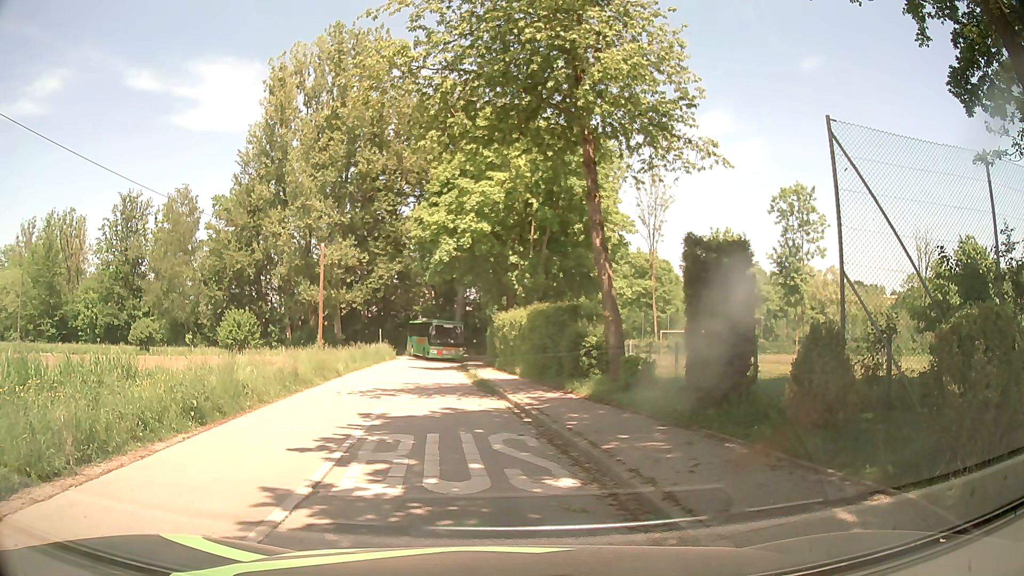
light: Day
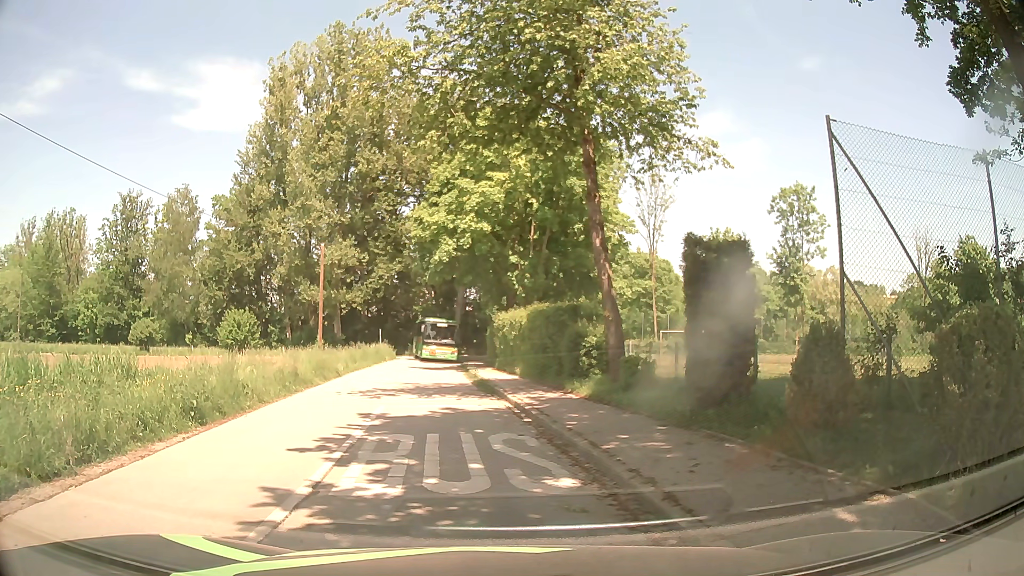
(0.0, 0.0) m; 0°
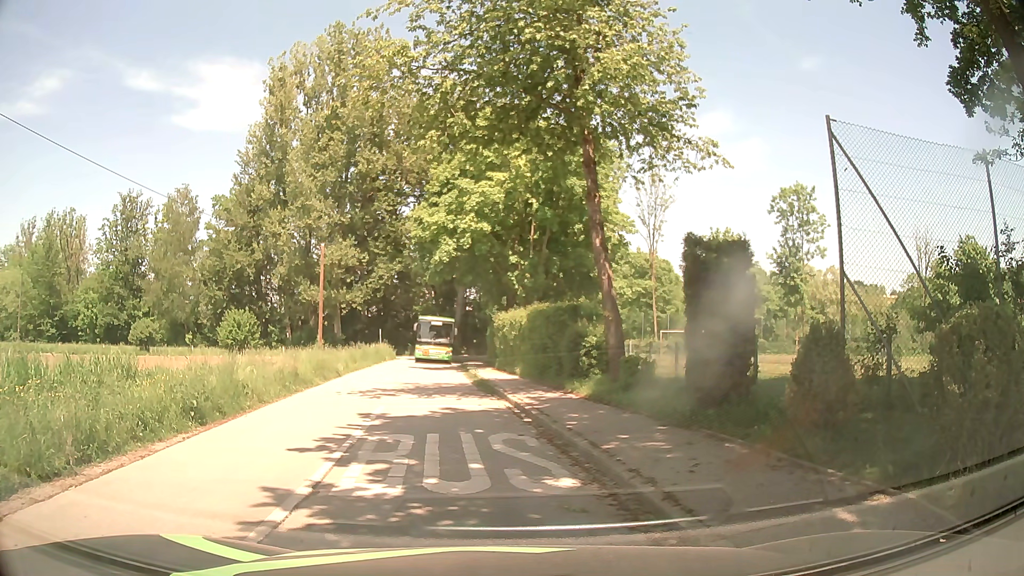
(0.0, 0.0) m; 0°
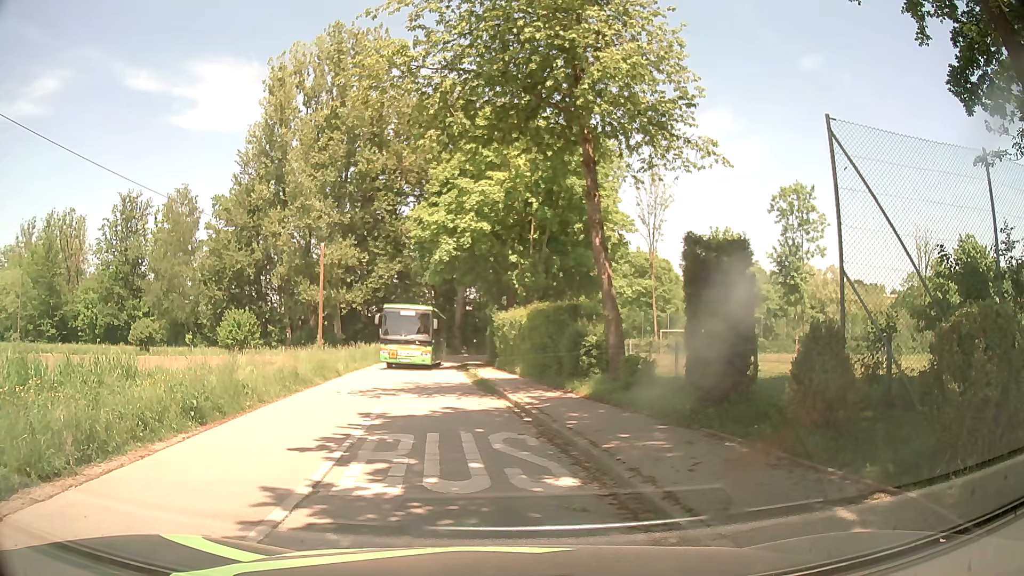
(0.0, 0.0) m; 0°
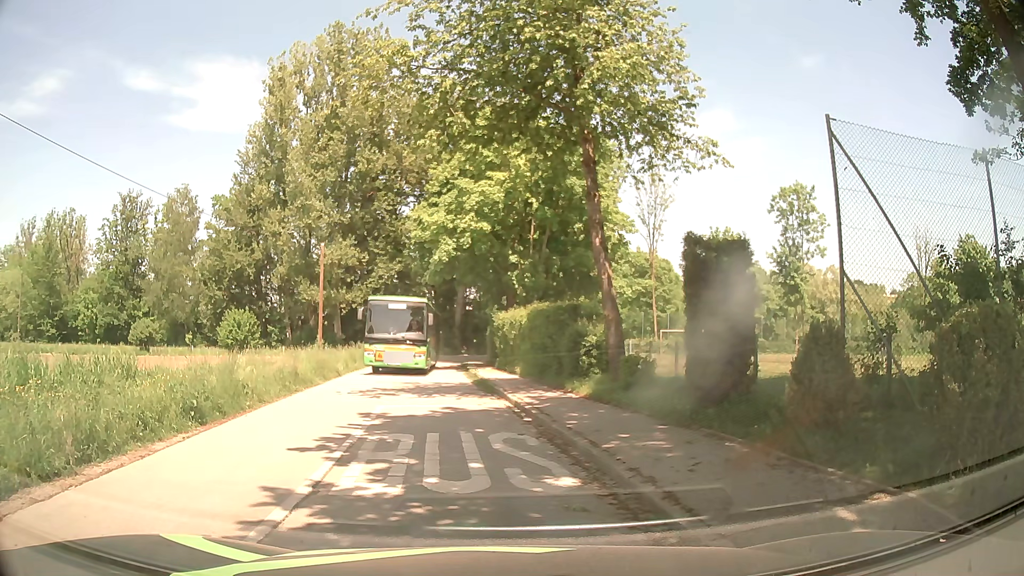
(0.0, 0.0) m; 0°
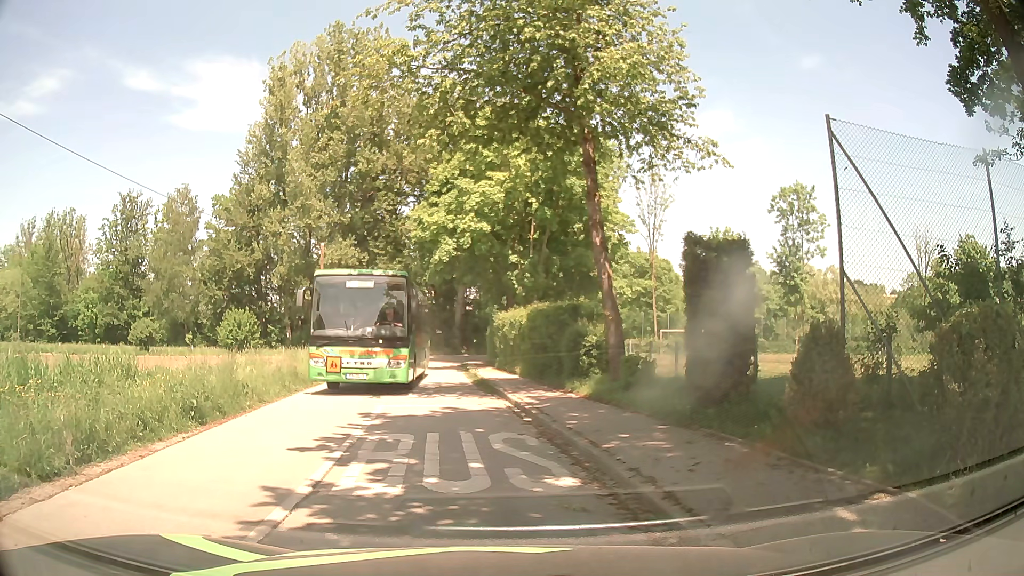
(0.0, 0.0) m; 0°
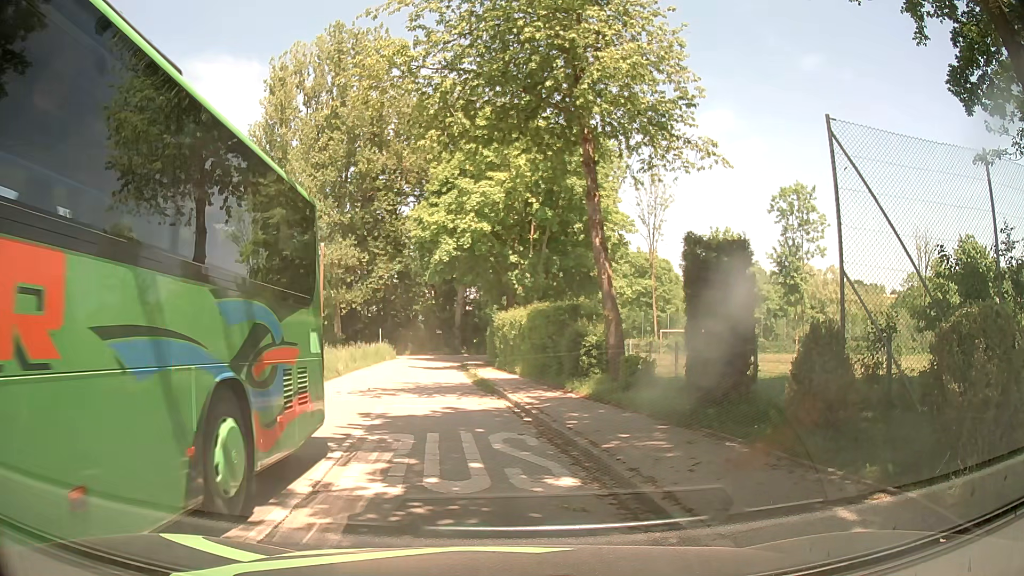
(0.0, 0.0) m; 0°
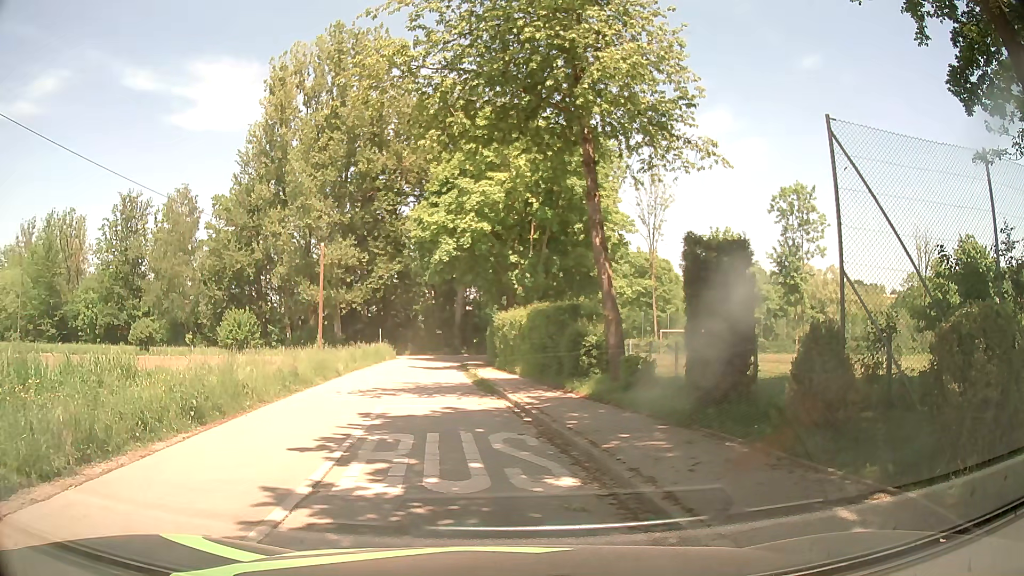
(0.0, 0.0) m; 0°
